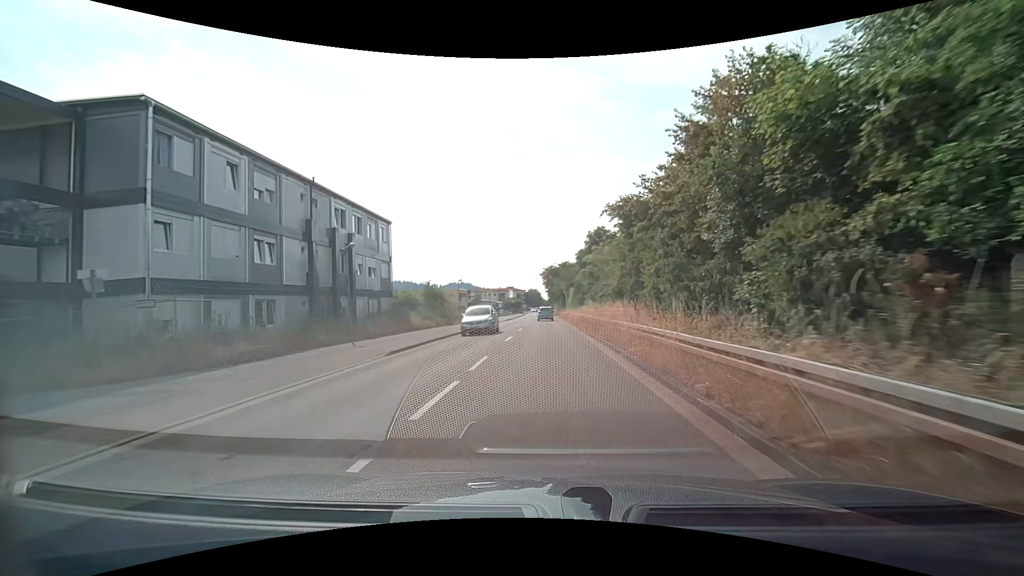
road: tertiary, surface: asphalt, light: Day
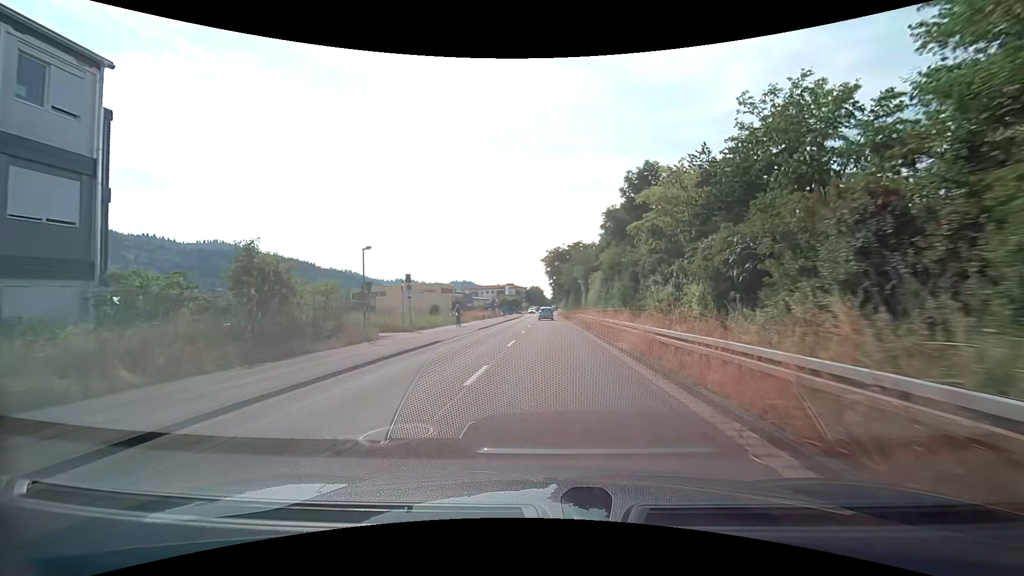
(-0.2, +29.2) m; -1°
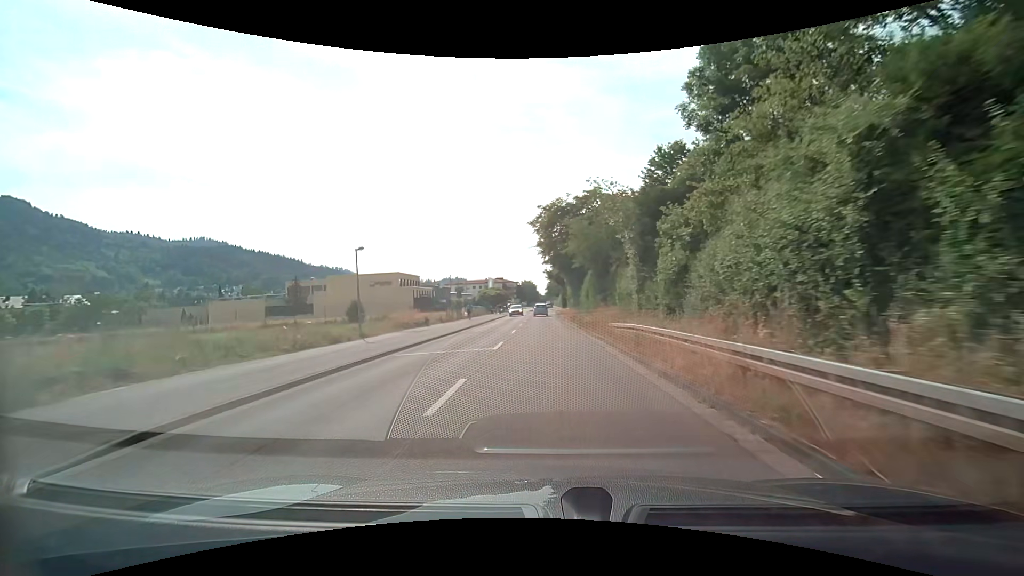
(+0.1, +29.6) m; 0°
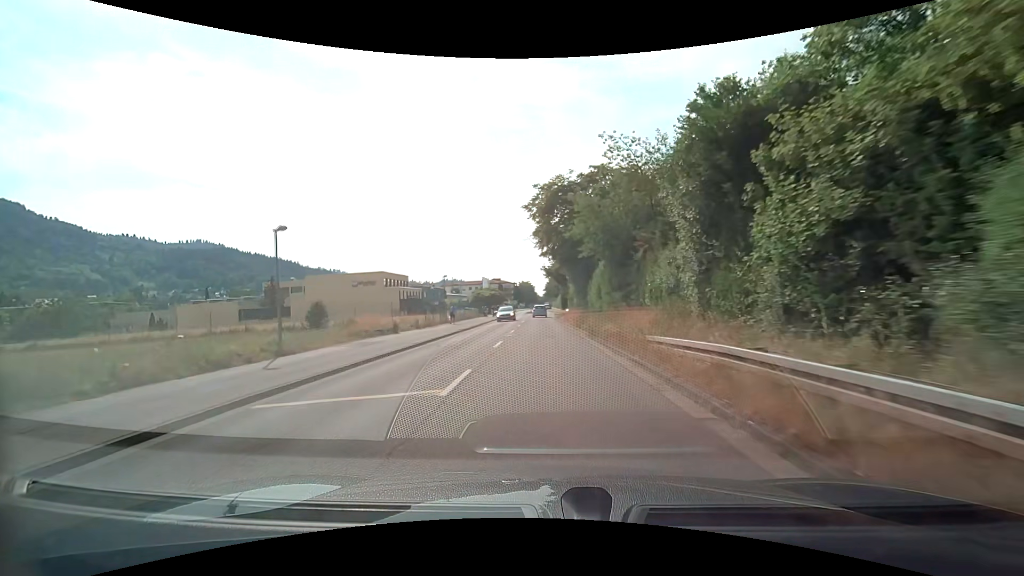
(0.0, +7.5) m; 0°
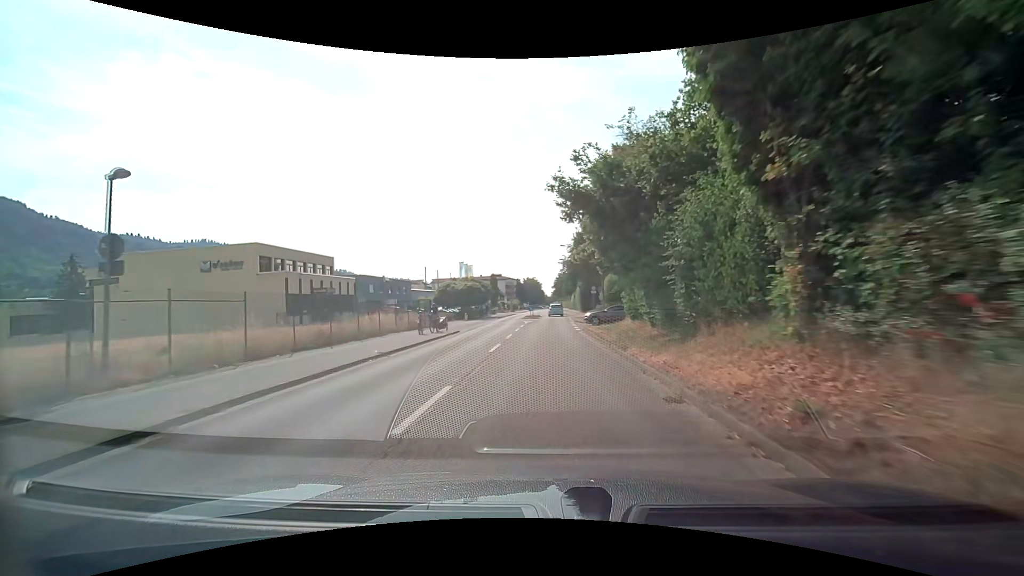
(-0.2, +38.2) m; -1°
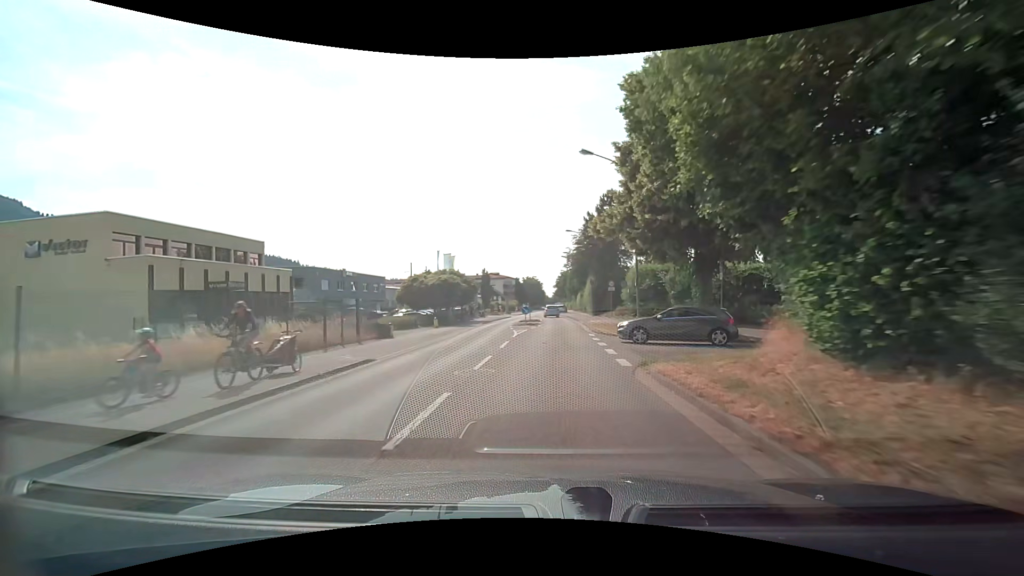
(0.0, +15.6) m; 0°
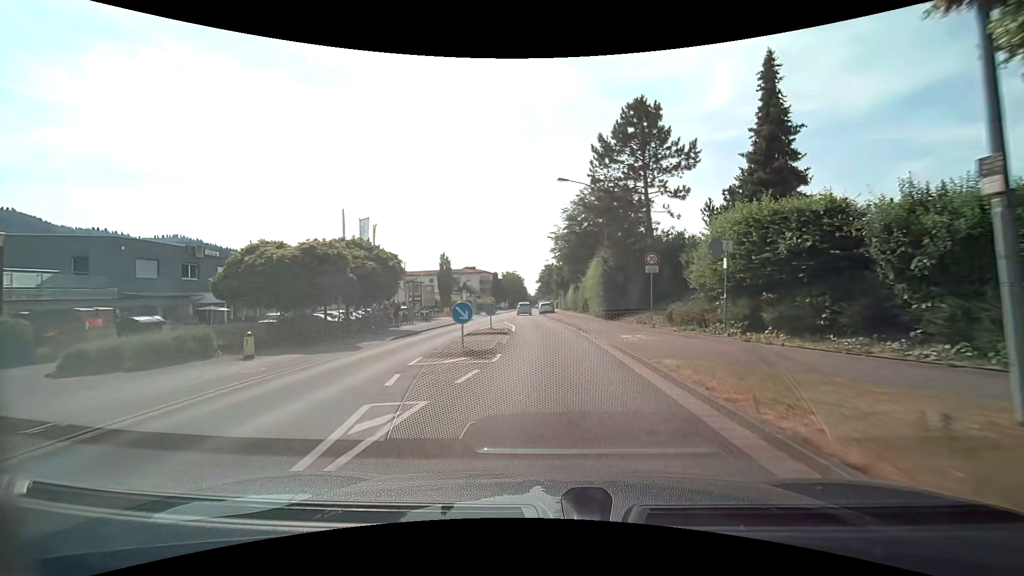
(+0.1, +22.7) m; +2°
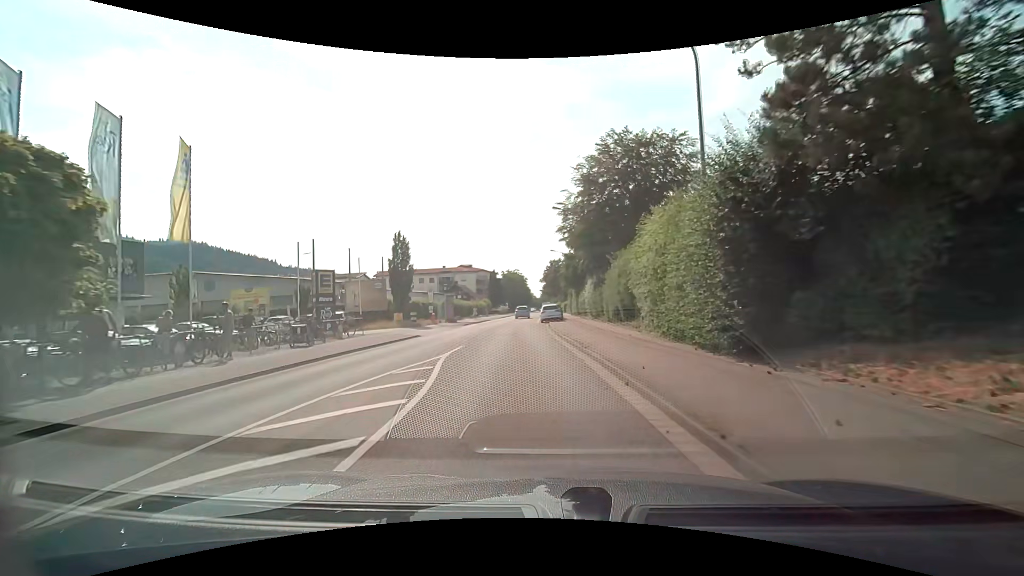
(+0.2, +21.3) m; 0°
(0, +10) (-1, +20) (-2, +30) (-2, +40) (-3, +50) (-3, +60) (-3, +70) (-3, +80) (-3, +90) (-3, +100) m
